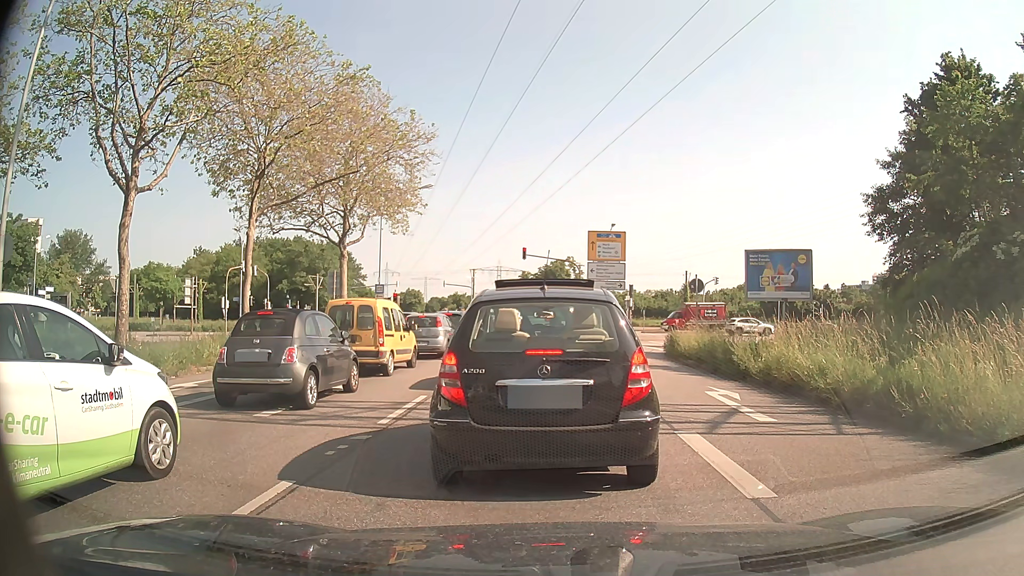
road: primary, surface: asphalt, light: Day
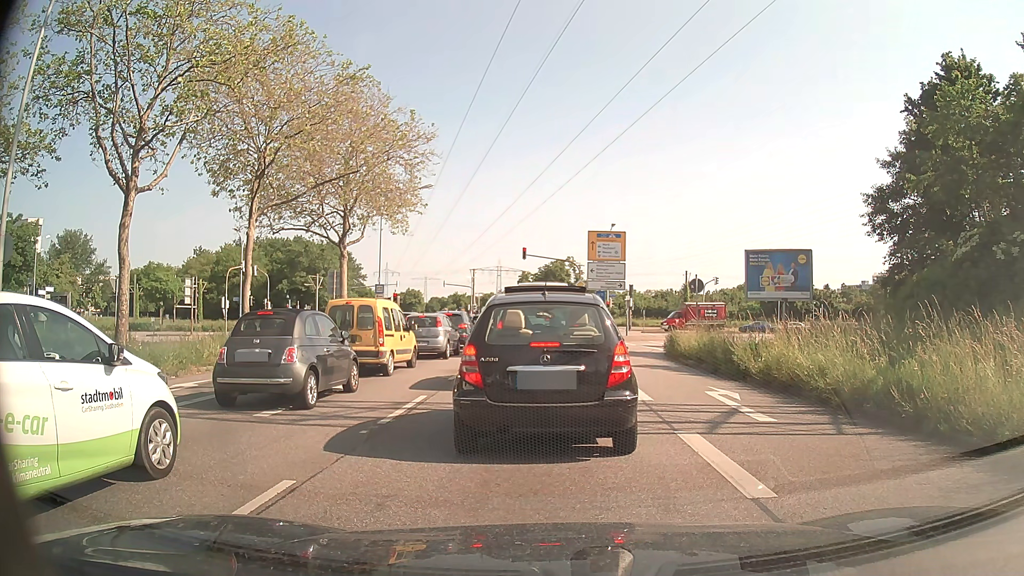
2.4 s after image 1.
(0.0, 0.0) m; 0°
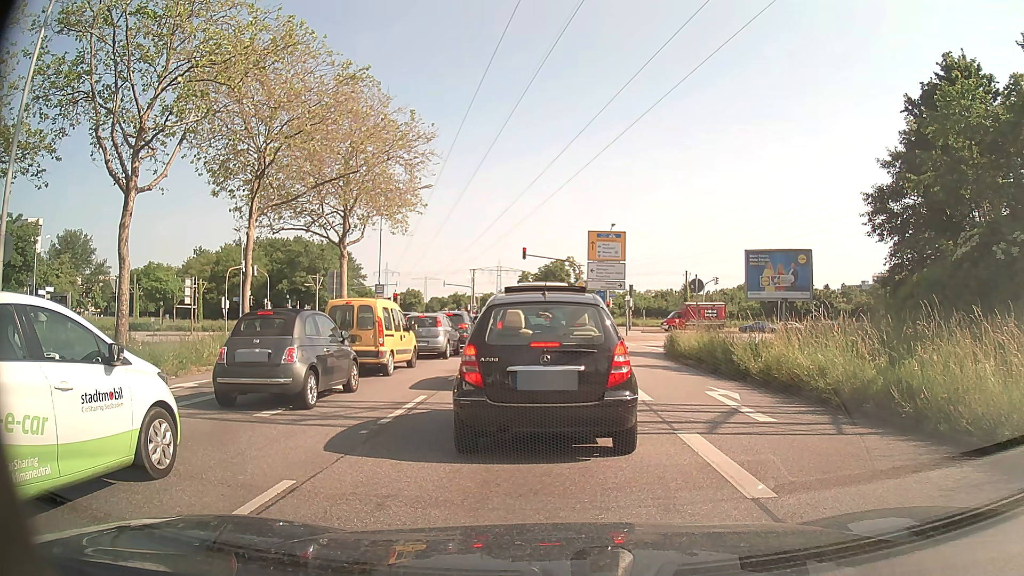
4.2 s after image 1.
(0.0, 0.0) m; 0°
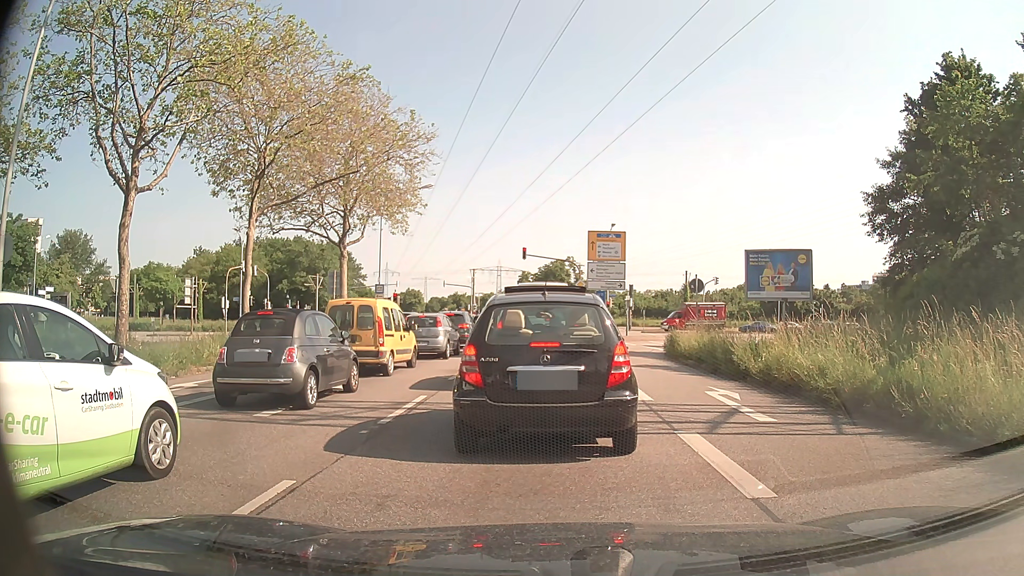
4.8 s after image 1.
(0.0, 0.0) m; 0°
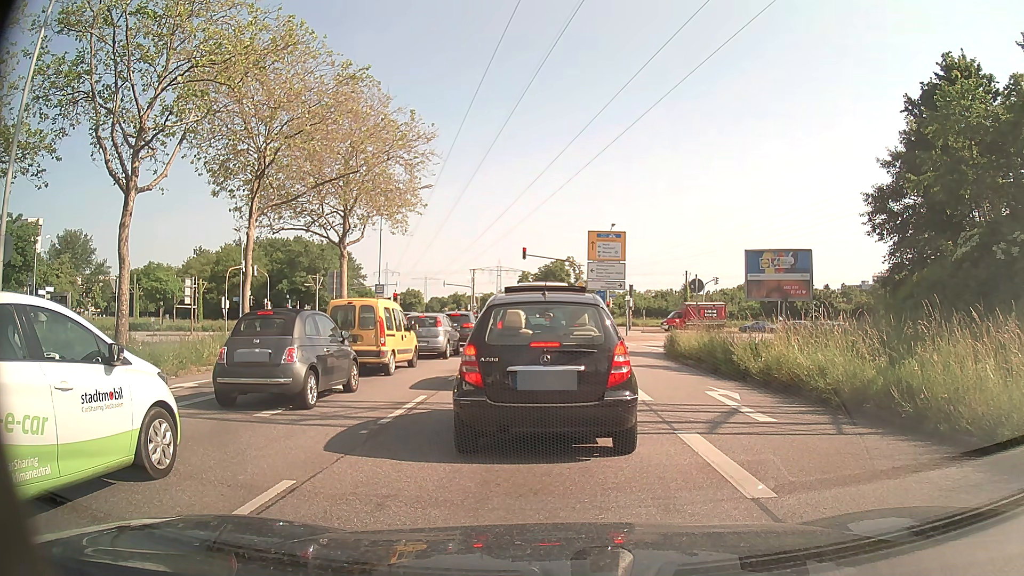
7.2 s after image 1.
(0.0, 0.0) m; 0°
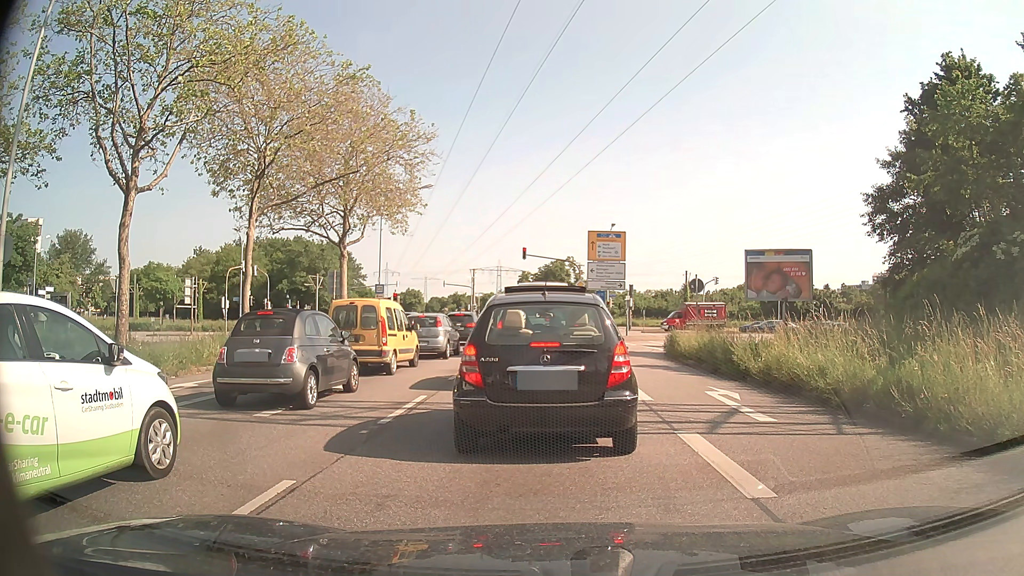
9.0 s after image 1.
(0.0, 0.0) m; 0°
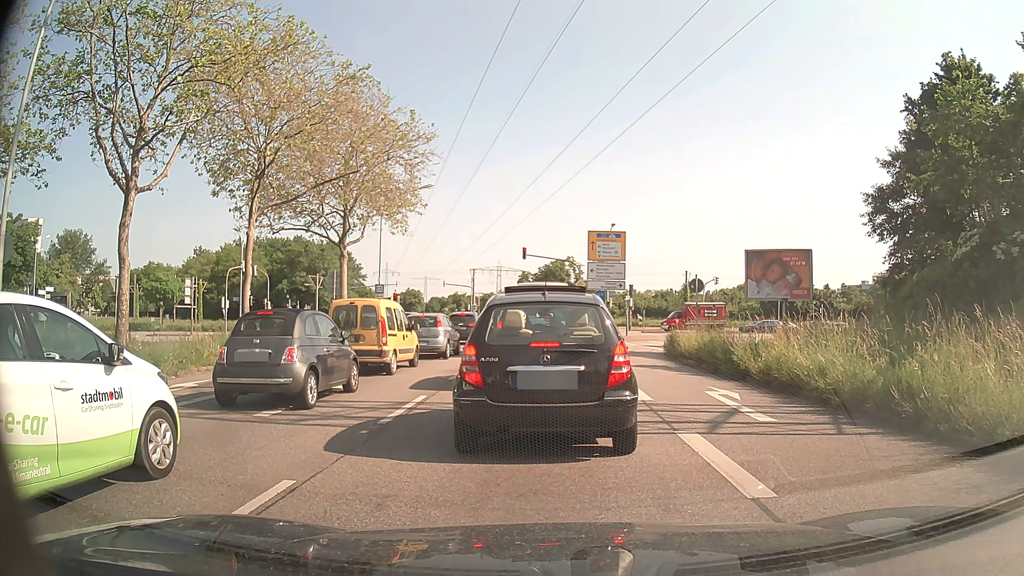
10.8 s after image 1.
(0.0, 0.0) m; 0°
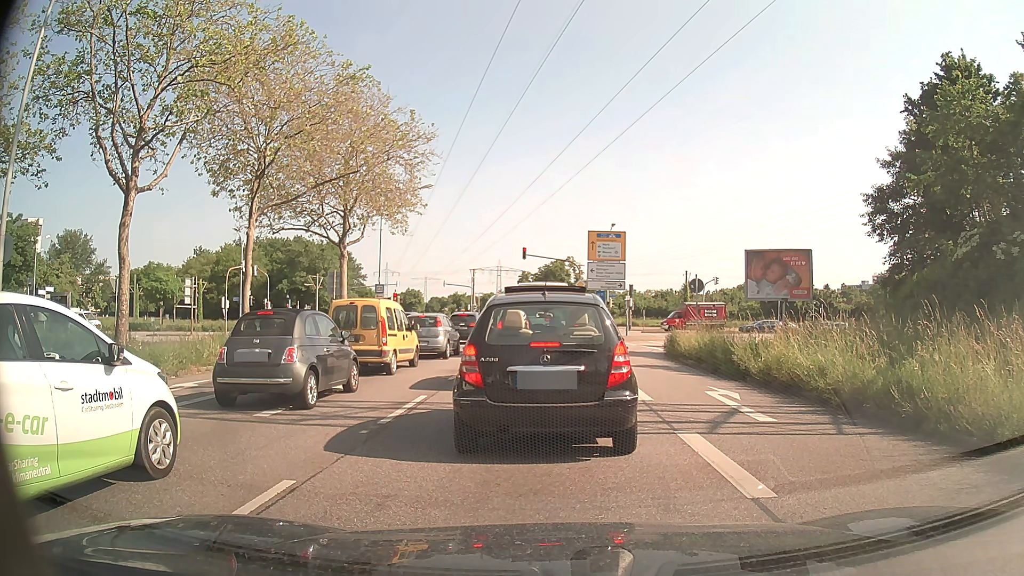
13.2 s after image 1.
(0.0, 0.0) m; 0°
(0, +10) (0, +20) (0, +30) (-1, +40) (-1, +50) (-2, +60) (-2, +70) (-3, +80) (-4, +90) (-5, +100) m
